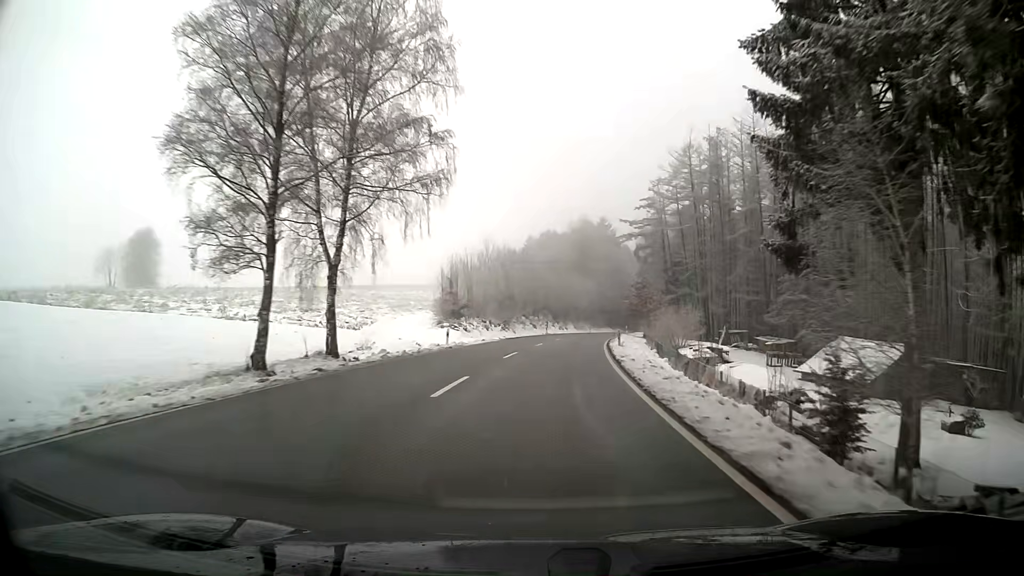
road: primary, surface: asphalt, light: Day
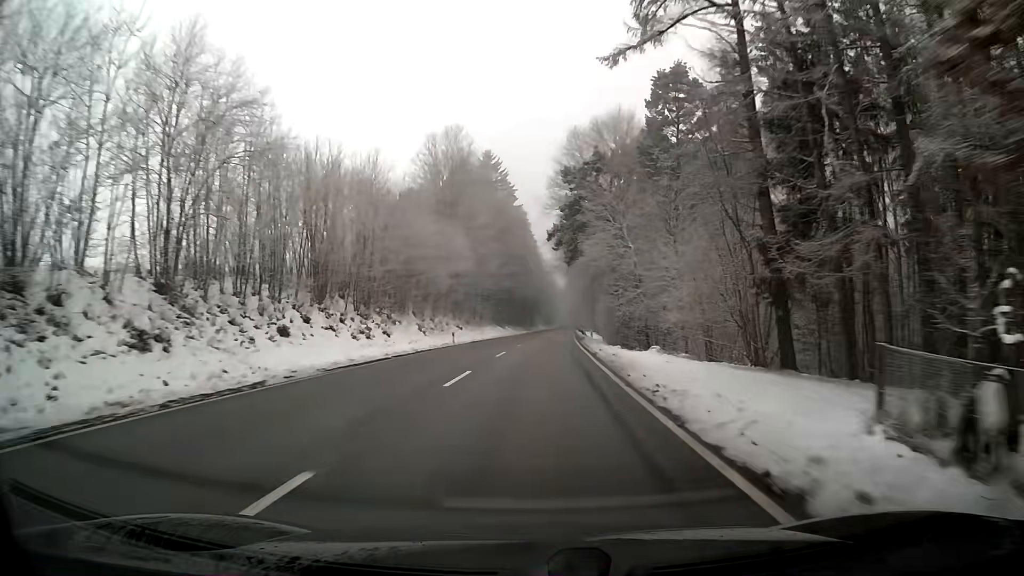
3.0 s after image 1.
(+6.8, +70.6) m; +9°
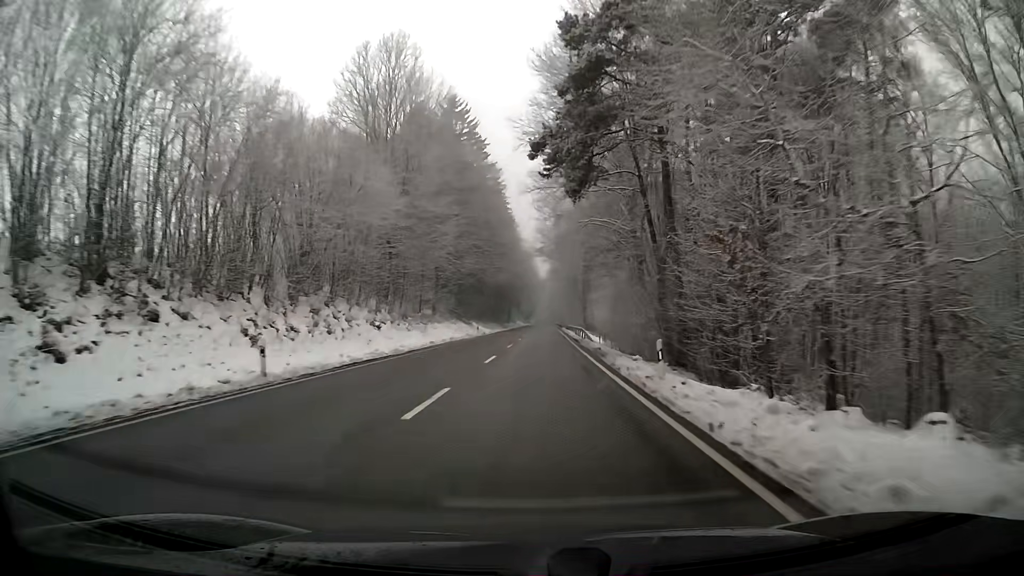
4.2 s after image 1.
(+0.4, +29.1) m; +2°
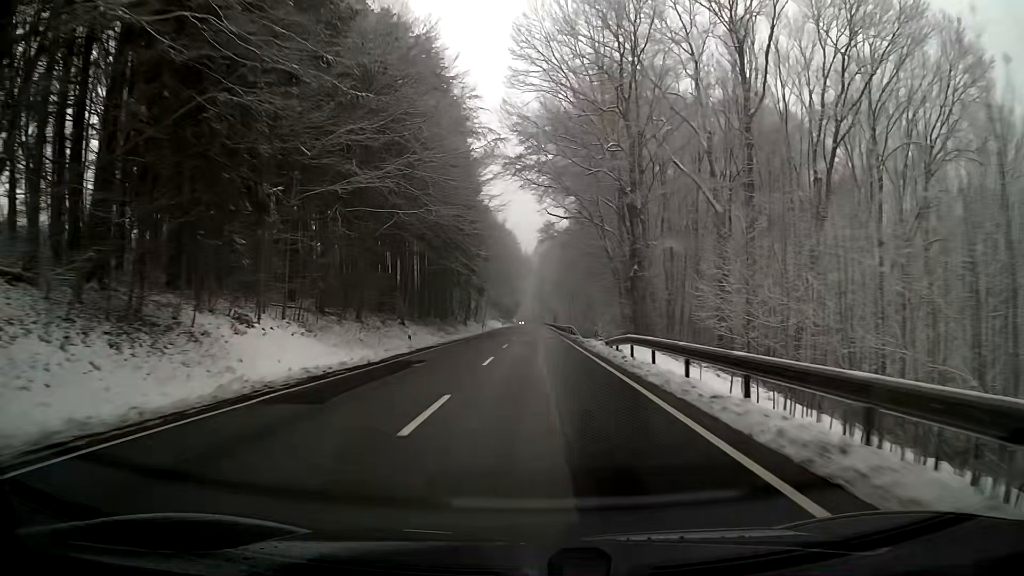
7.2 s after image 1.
(+1.1, +74.6) m; +1°
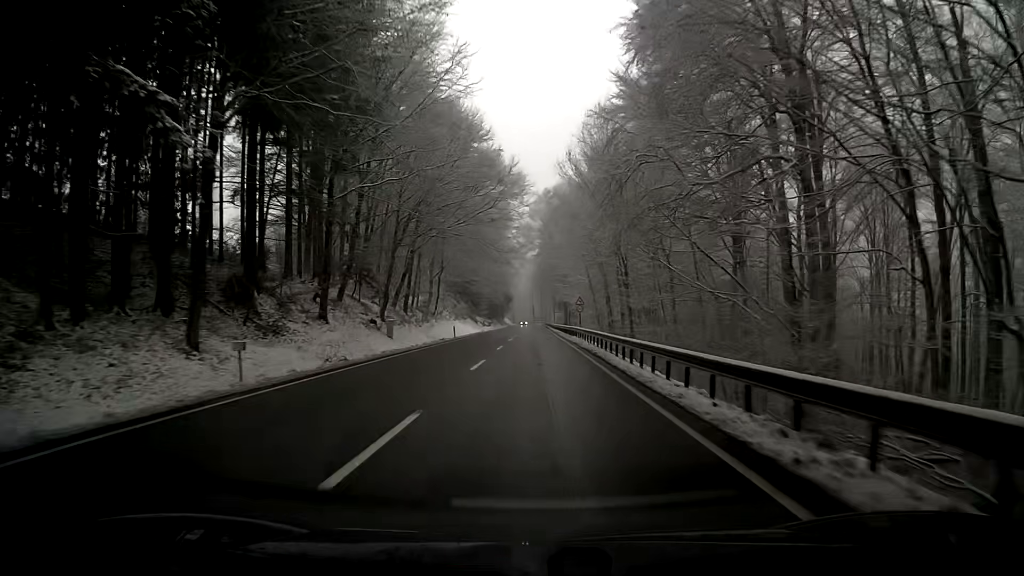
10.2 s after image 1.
(-0.2, +76.0) m; 0°
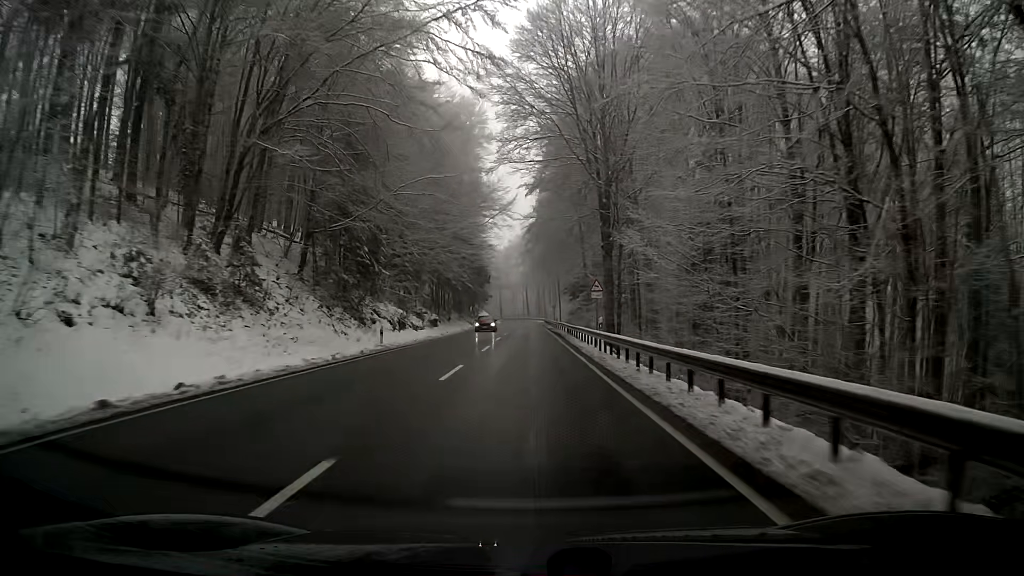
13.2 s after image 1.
(+0.6, +76.1) m; +1°
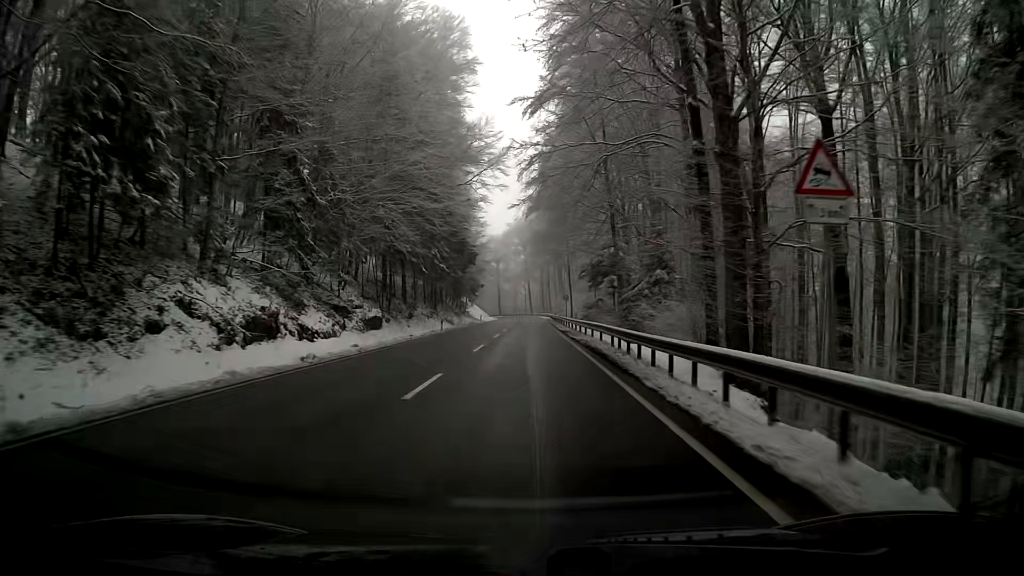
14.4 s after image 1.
(-0.2, +28.0) m; -1°
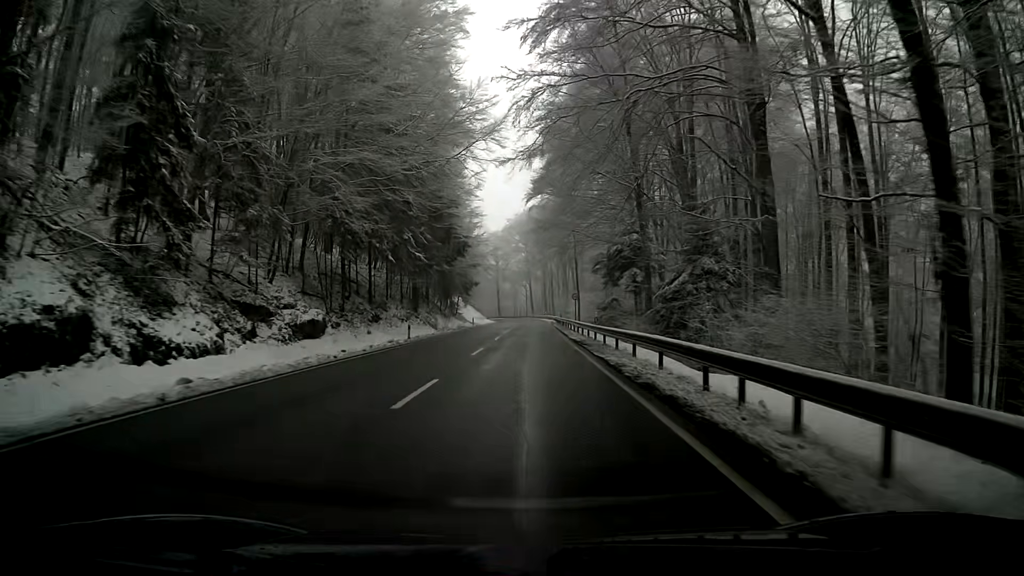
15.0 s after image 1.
(0.0, +12.8) m; 0°
(0, +10) (0, +20) (0, +30) (0, +40) (0, +50) (0, +60) (0, +70) (0, +80) (0, +90) (0, +100) m
